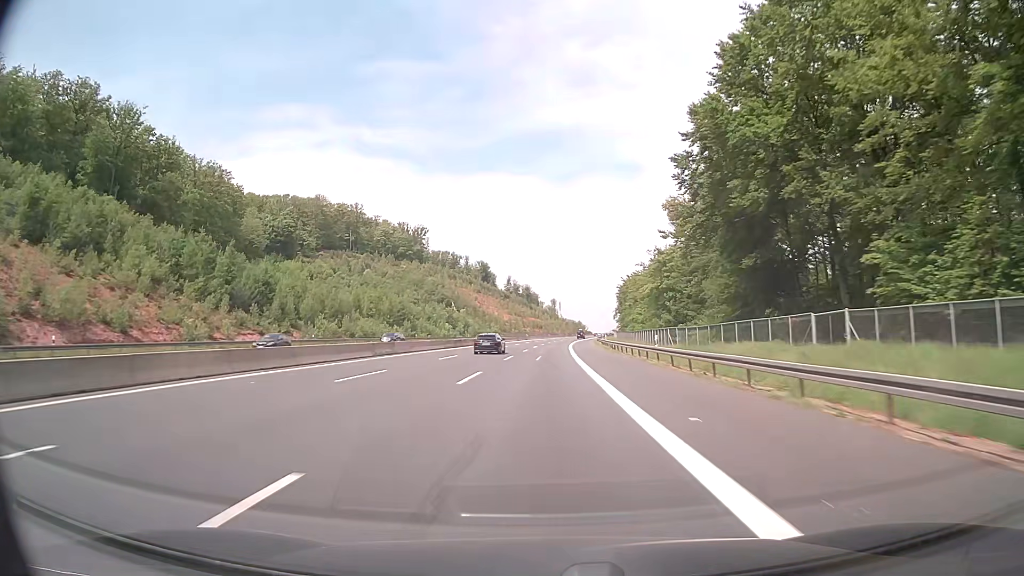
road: motorway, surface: asphalt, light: Day
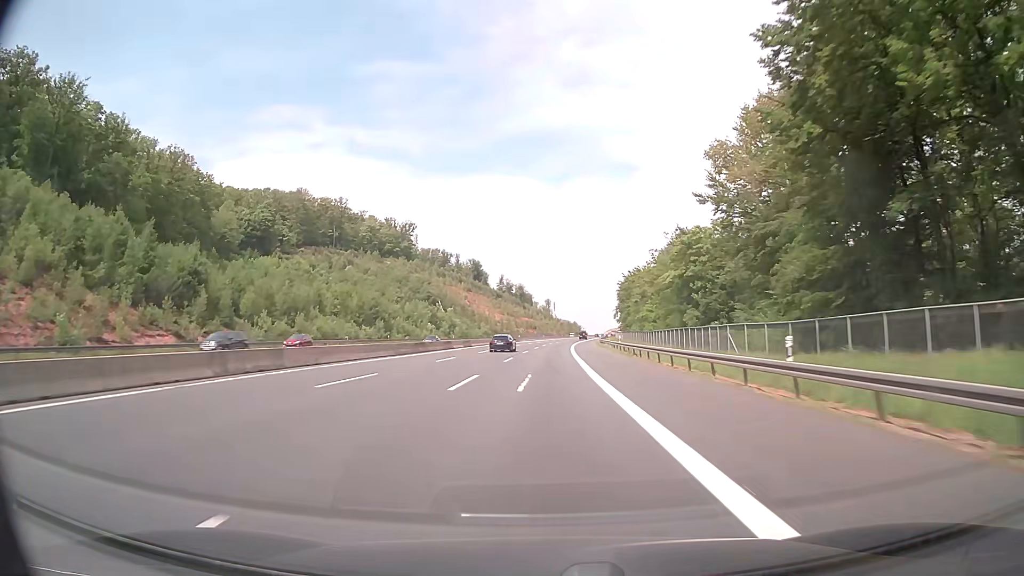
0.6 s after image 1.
(+0.1, +19.5) m; +1°
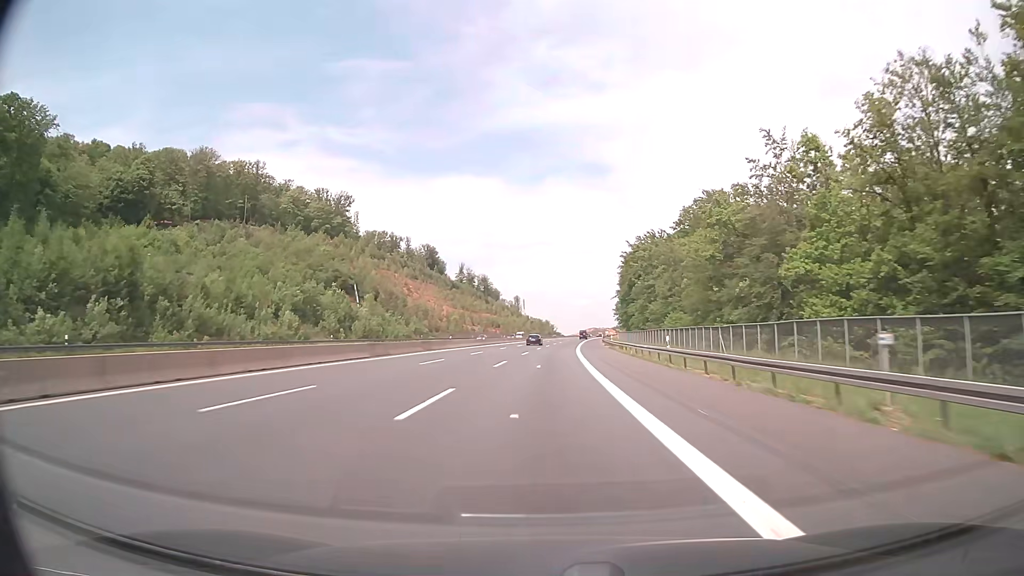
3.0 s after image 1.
(+1.7, +78.0) m; +3°
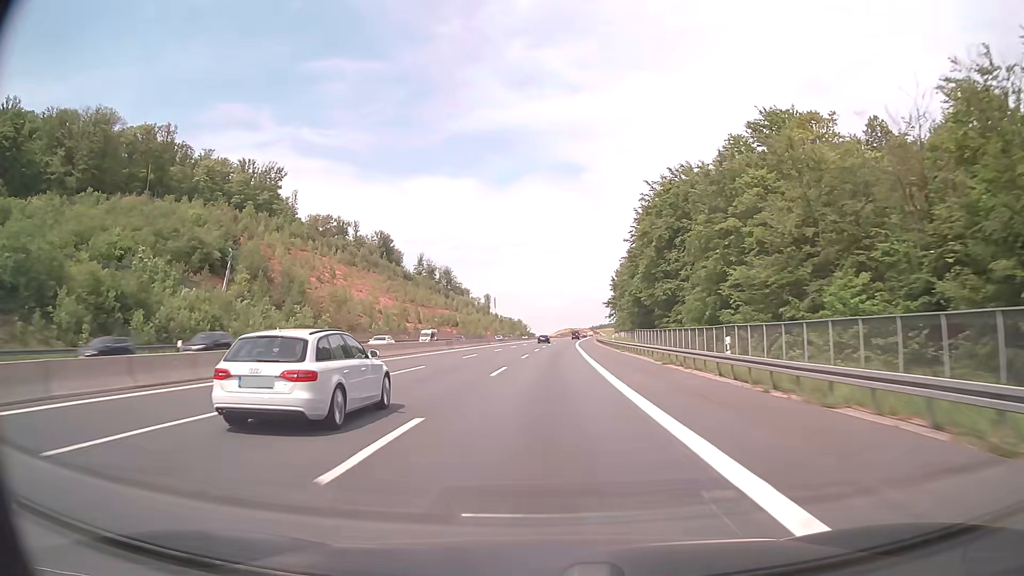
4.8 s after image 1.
(+1.2, +58.4) m; +2°
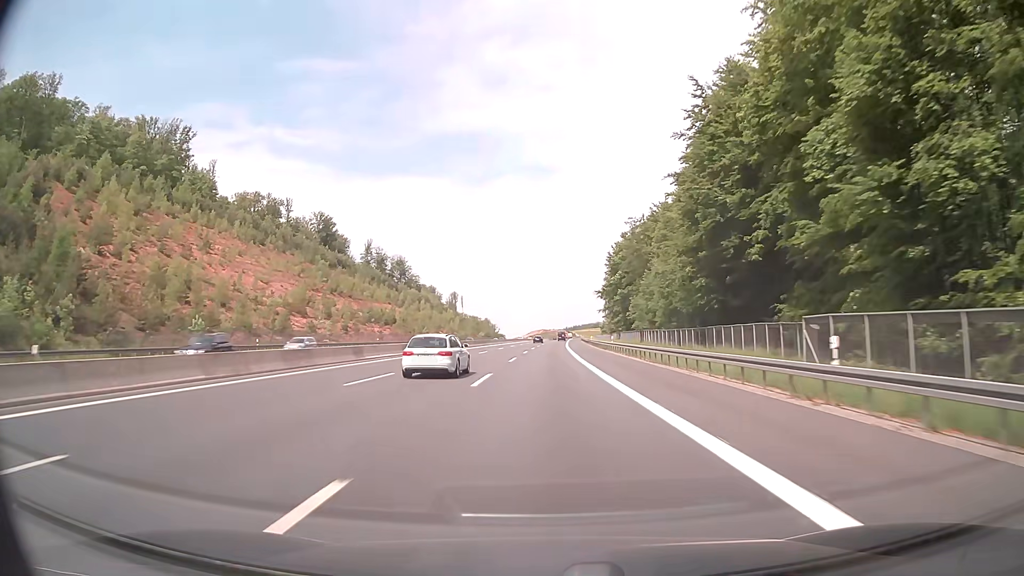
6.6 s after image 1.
(+1.2, +58.4) m; +2°
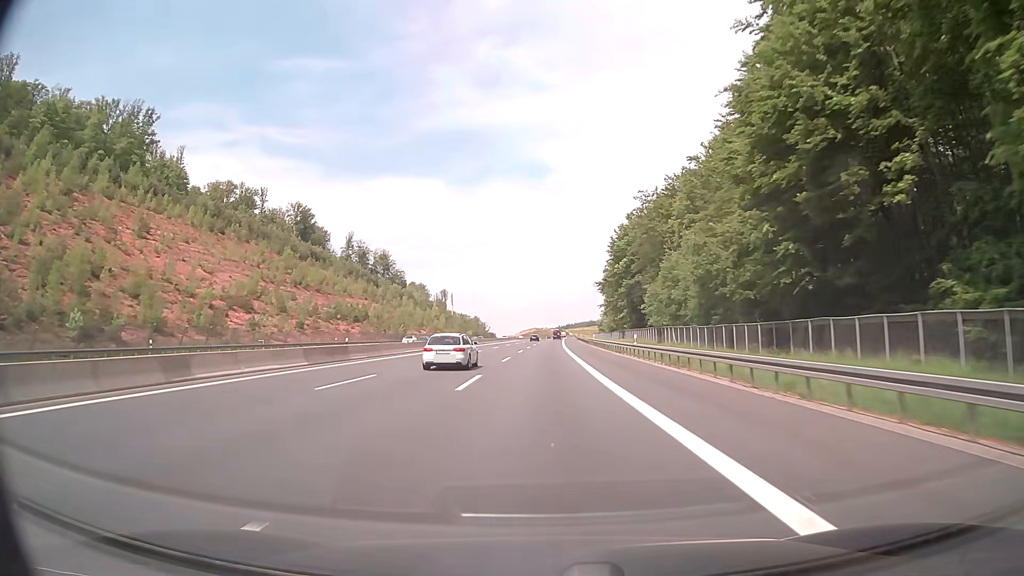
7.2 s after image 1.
(+0.1, +19.5) m; +1°
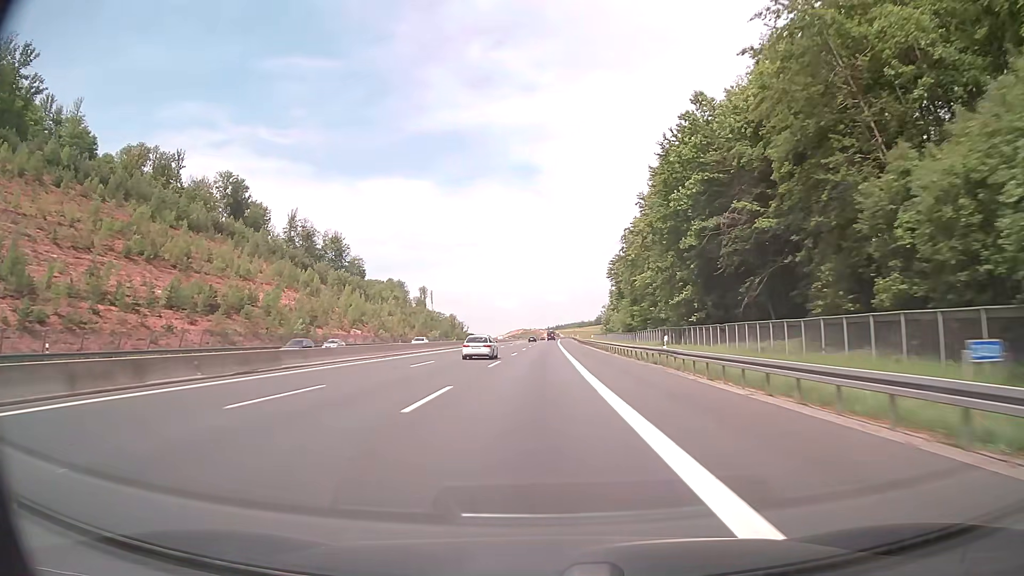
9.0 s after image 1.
(+0.6, +58.5) m; +1°
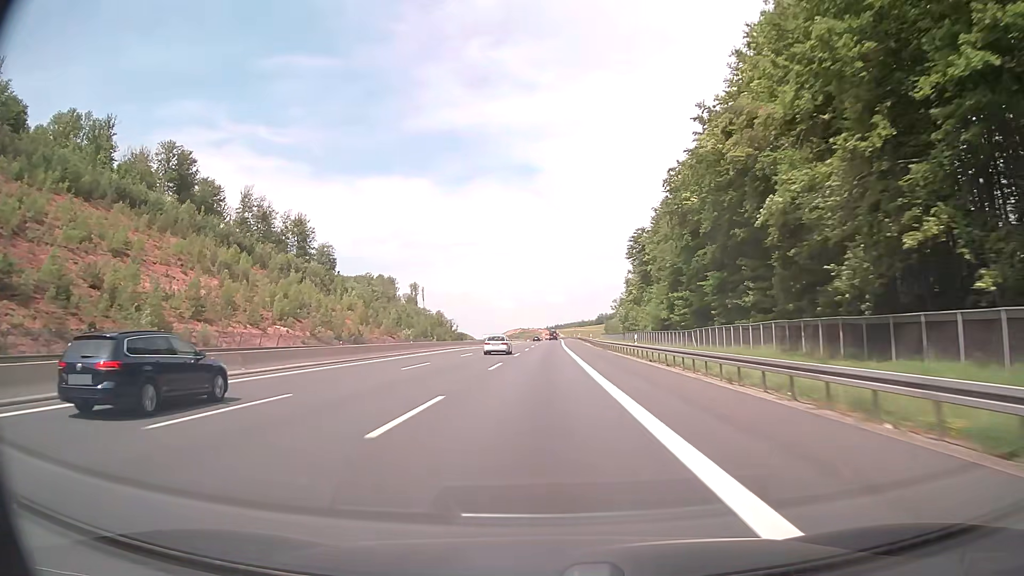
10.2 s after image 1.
(+0.1, +39.0) m; 0°
(0, +10) (0, +20) (0, +30) (0, +40) (0, +50) (0, +60) (0, +70) (+1, +80) (+1, +90) (+1, +100) m
